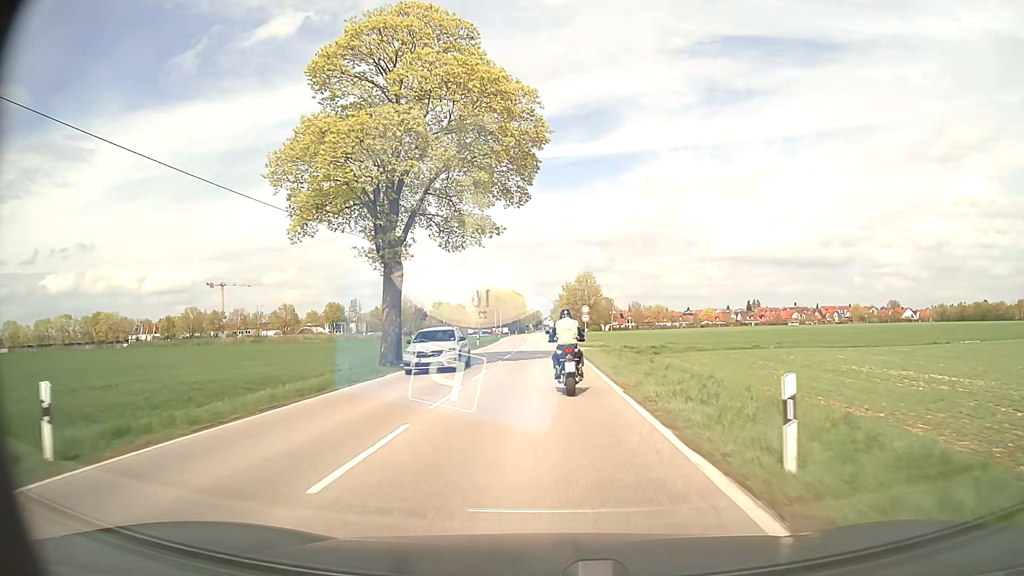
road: secondary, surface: asphalt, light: Day
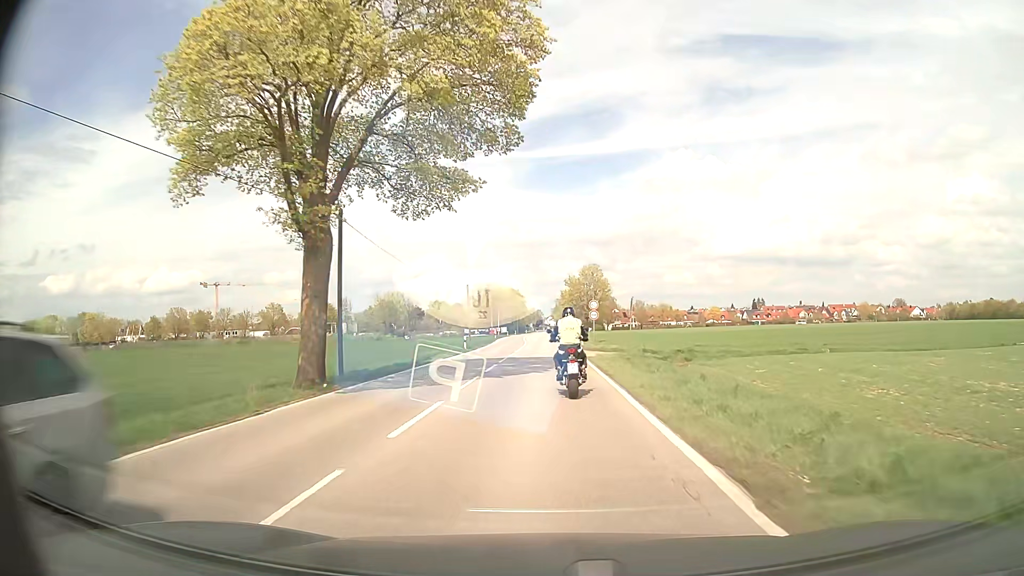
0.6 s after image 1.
(0.0, +9.1) m; 0°
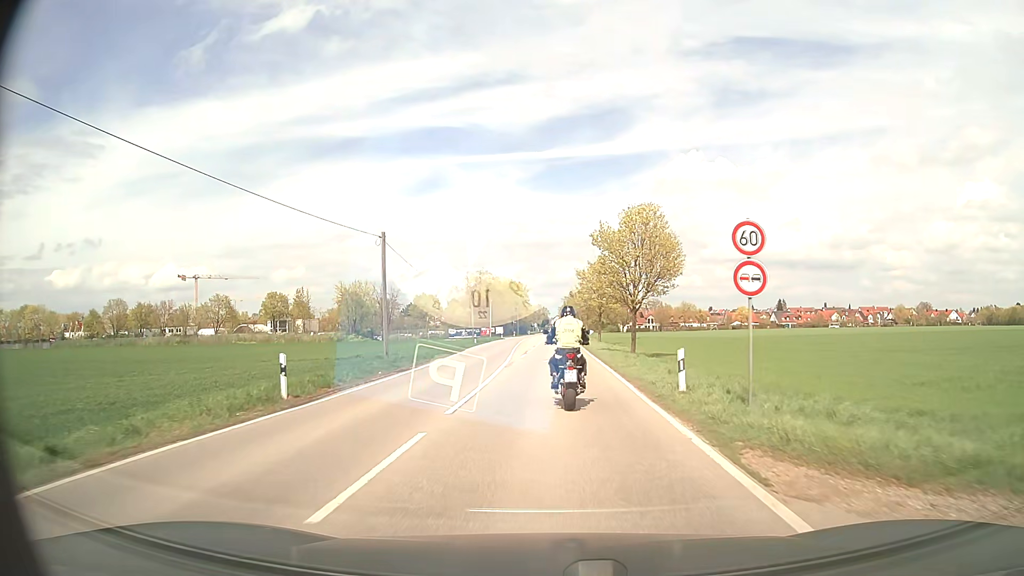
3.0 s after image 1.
(-0.2, +33.5) m; -1°
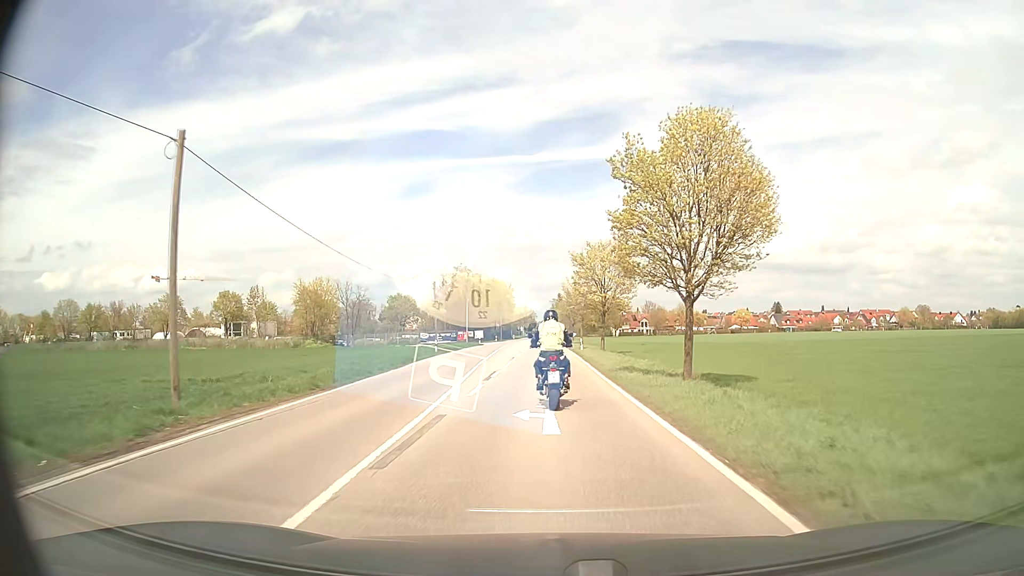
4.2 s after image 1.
(+0.1, +16.0) m; +1°
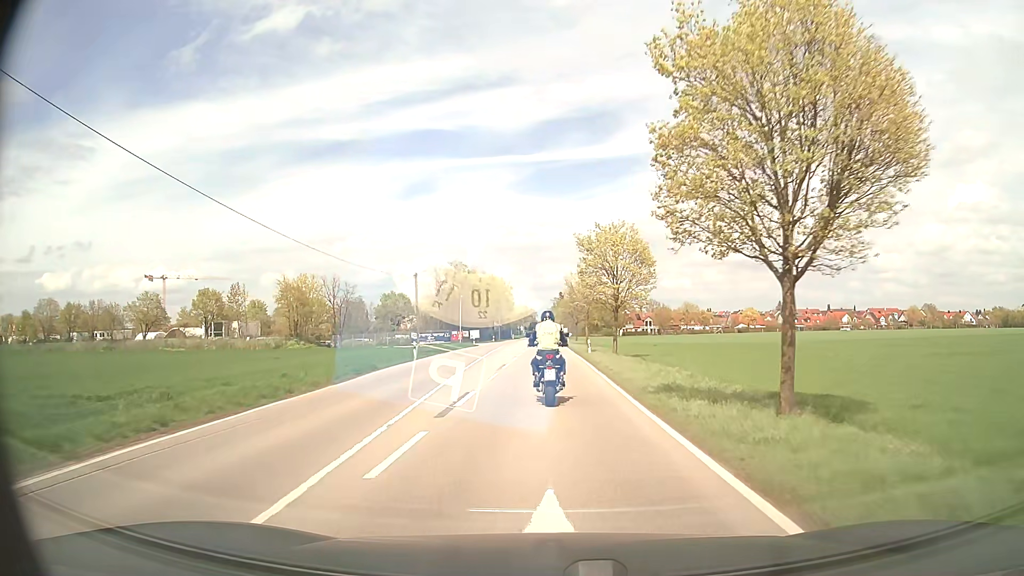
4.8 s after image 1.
(0.0, +8.0) m; 0°
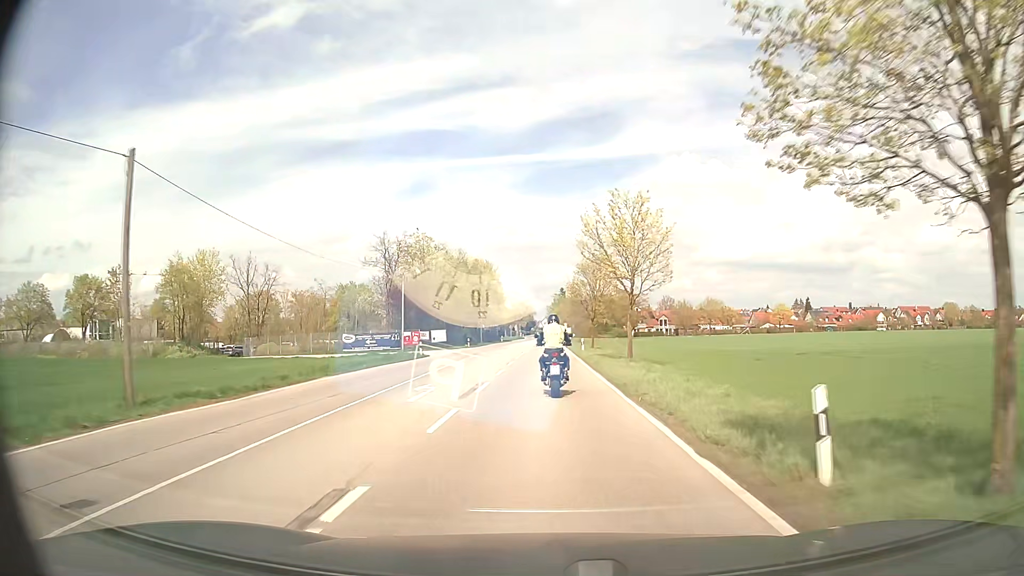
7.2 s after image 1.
(-0.2, +33.5) m; 0°
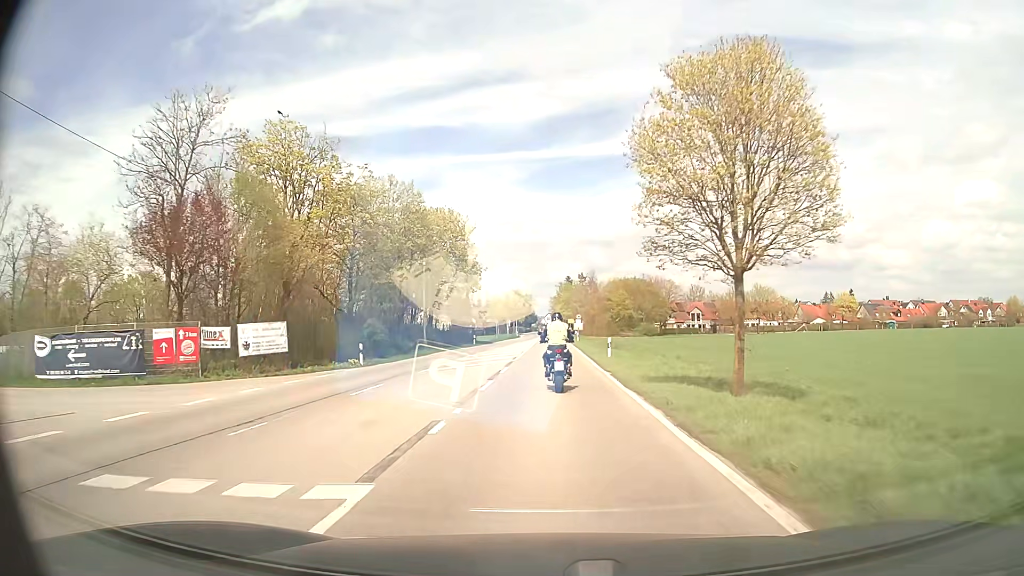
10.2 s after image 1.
(-0.1, +43.8) m; 0°
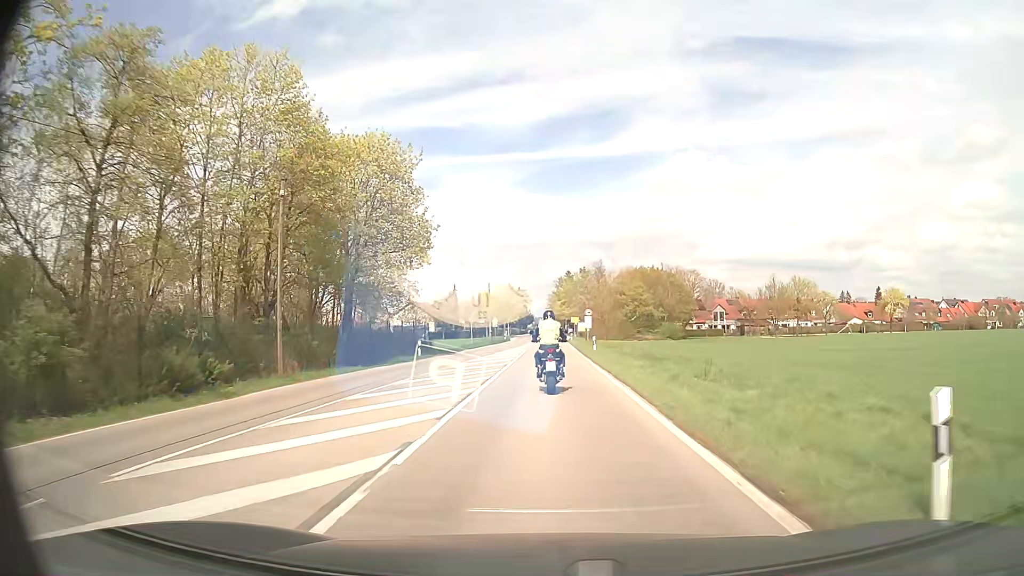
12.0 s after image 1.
(0.0, +26.0) m; 0°
(0, +10) (0, +20) (0, +30) (0, +40) (0, +50) (0, +60) (0, +70) (+1, +80) (+1, +90) (+1, +100) m
